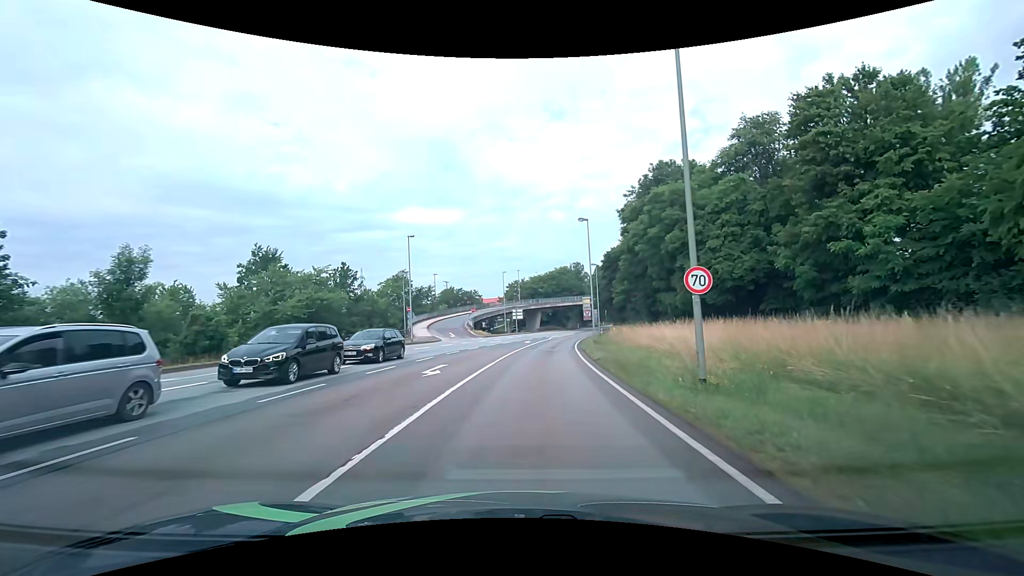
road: primary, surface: asphalt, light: Day
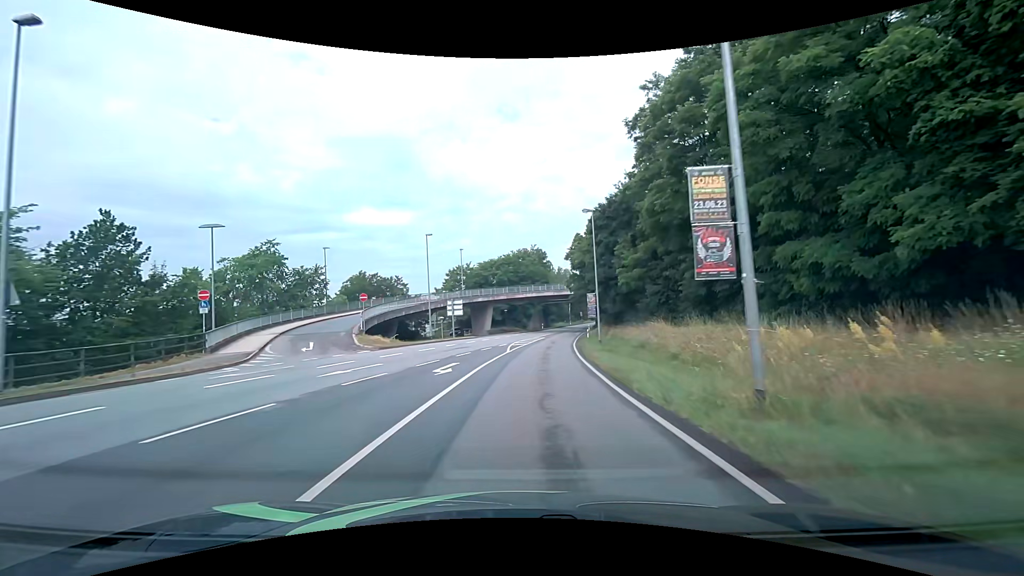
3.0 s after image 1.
(+1.7, +33.2) m; +5°
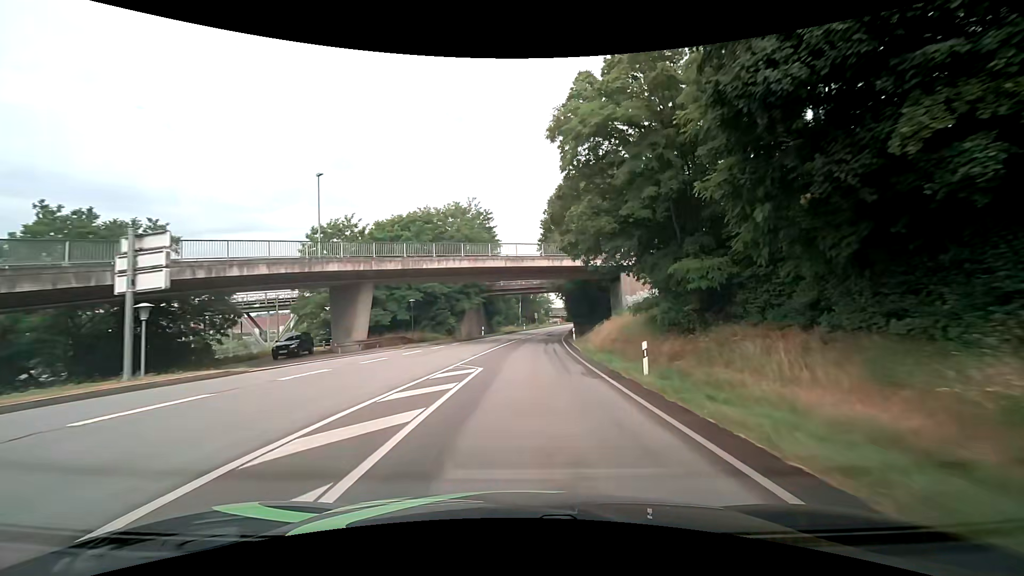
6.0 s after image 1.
(+2.0, +41.0) m; +6°
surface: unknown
(0, +10) (+1, +20) (+1, +30) (+2, +40) (+3, +50) (+4, +60) (+5, +70) (+7, +80) (+8, +90) (+10, +99) m
